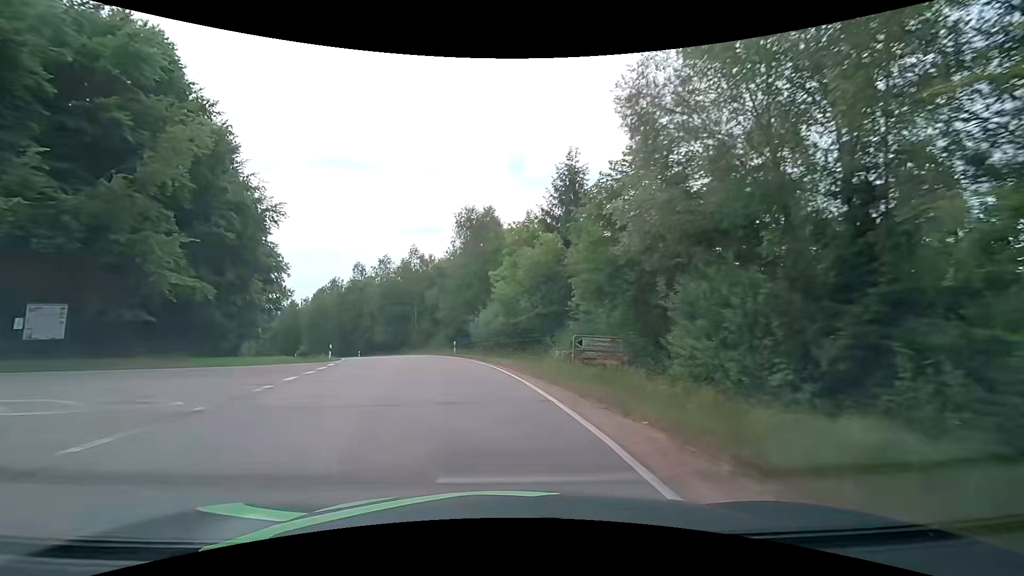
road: tertiary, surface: asphalt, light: Day
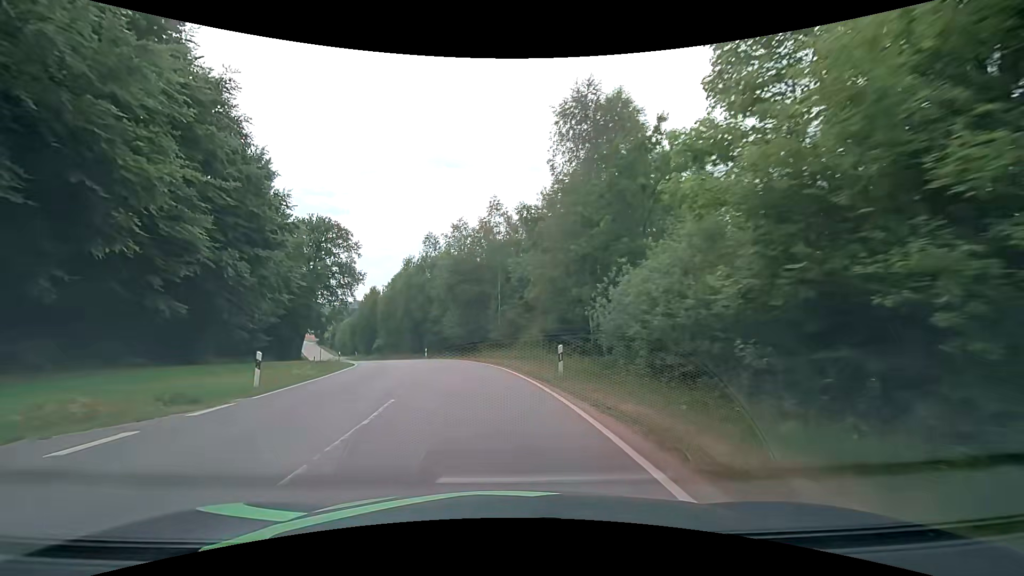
(-2.3, +22.2) m; -11°
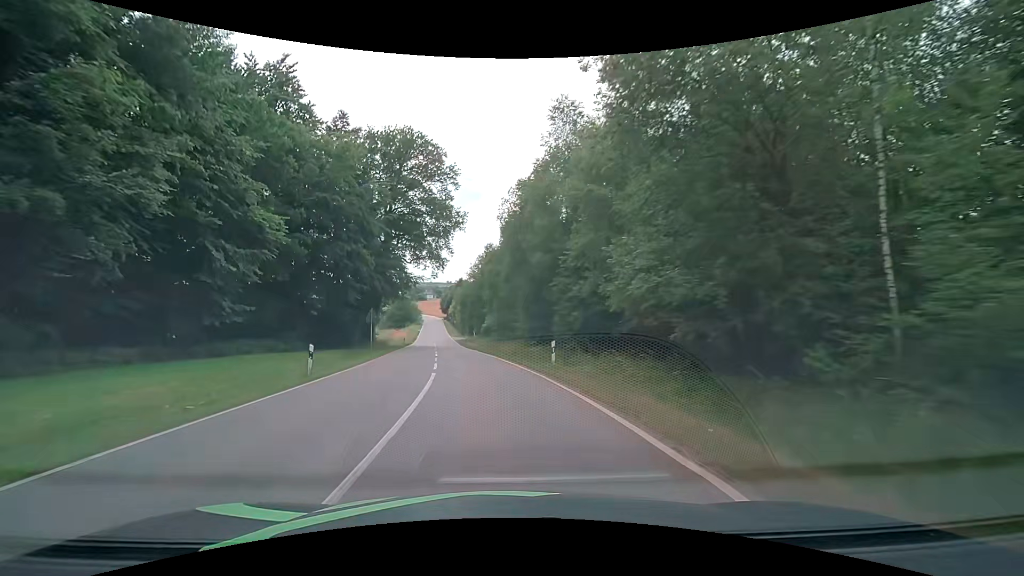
(-4.8, +33.5) m; -16°
(0, +10) (-1, +20) (-3, +30) (-4, +40) (-5, +50) (-7, +60) (-9, +69) (-10, +79) (-12, +89) (-13, +99) m
